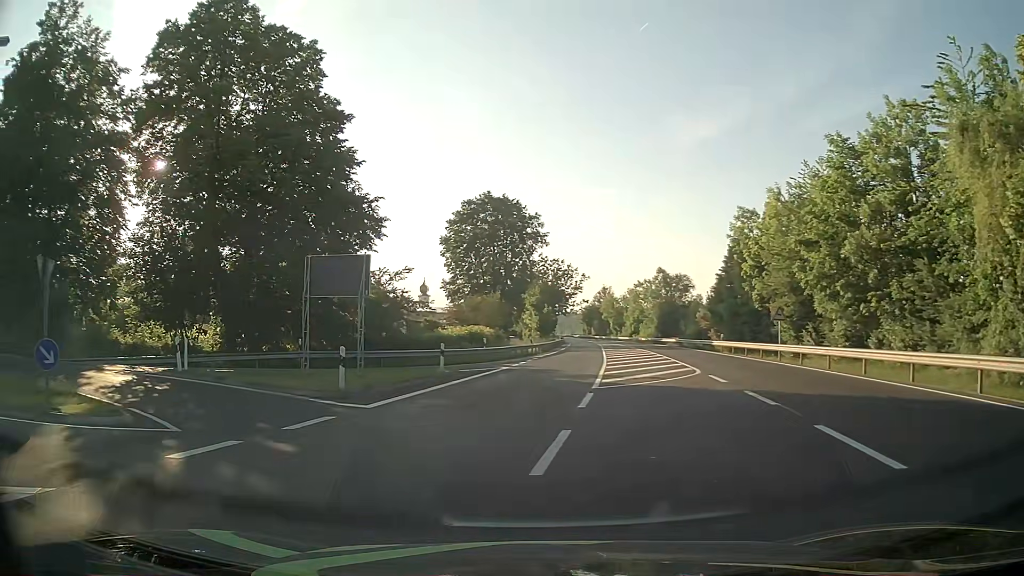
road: primary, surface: asphalt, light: Day
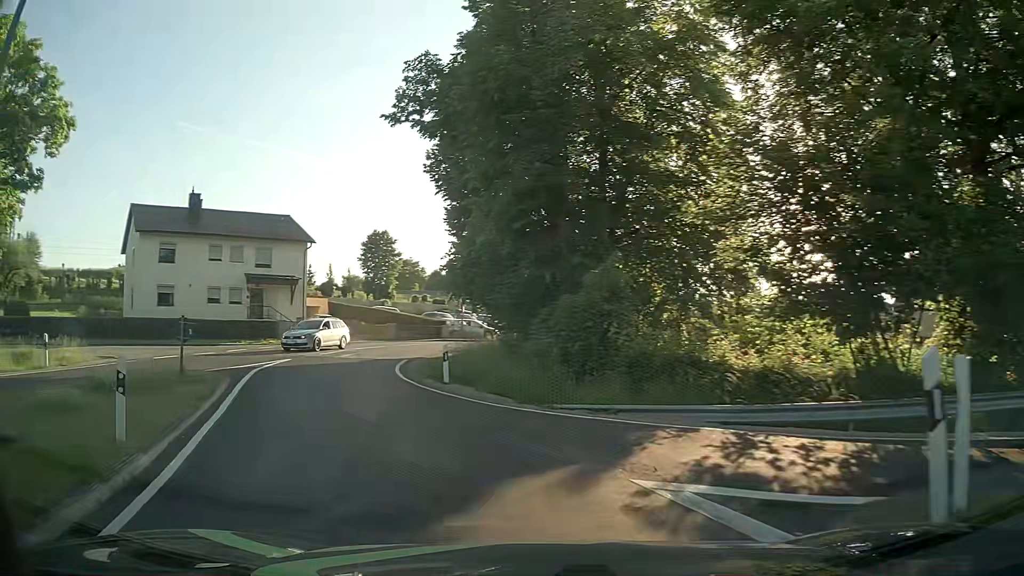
(-8.0, +16.0) m; -56°
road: unclassified
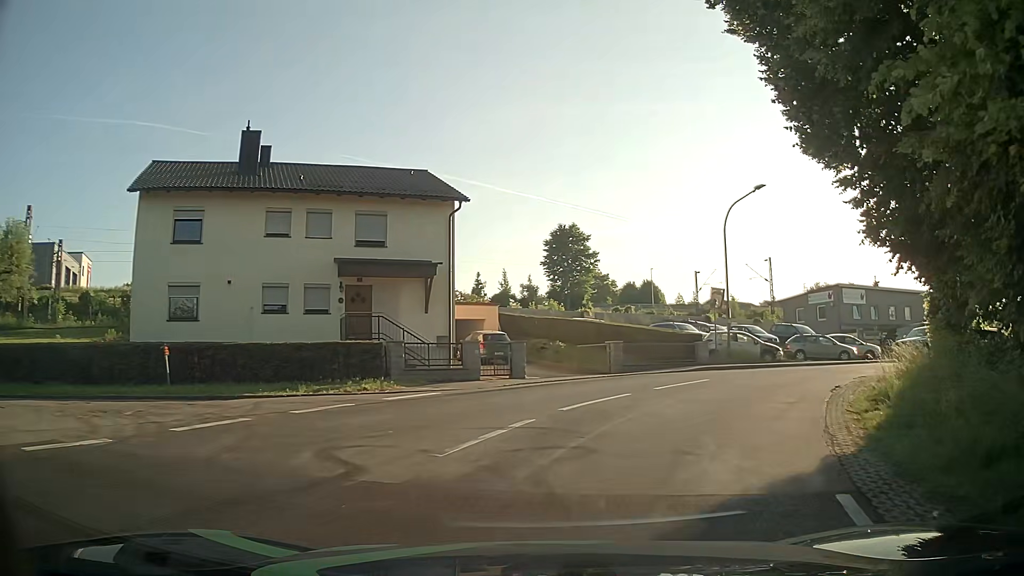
(-5.7, +20.2) m; -16°
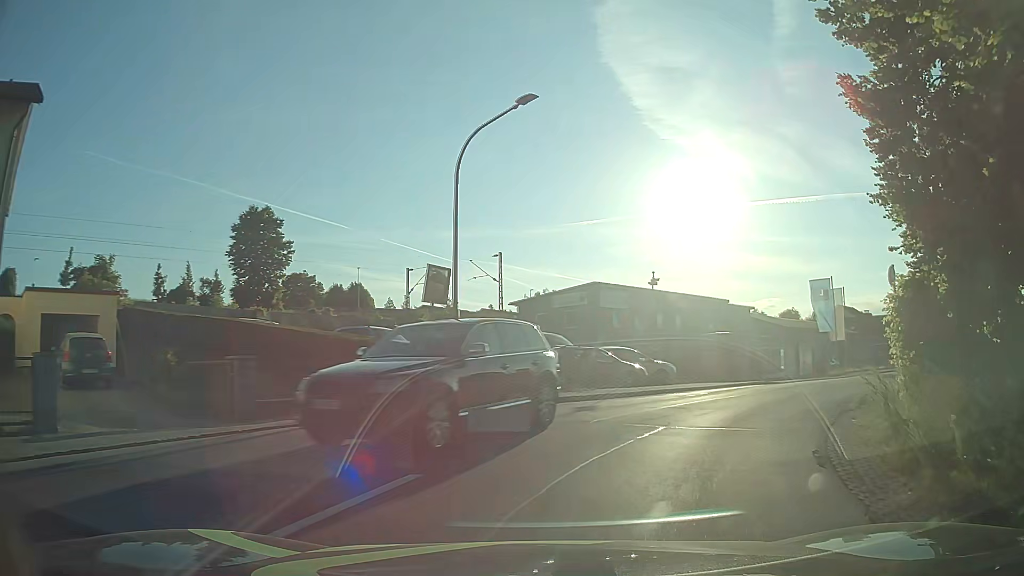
(+2.1, +11.8) m; +24°
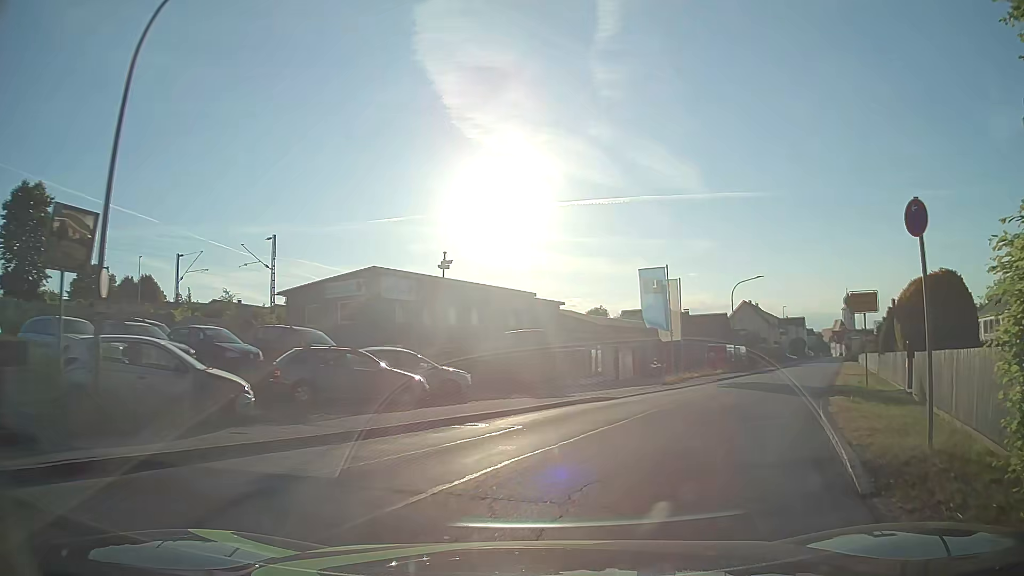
(+1.1, +7.7) m; +16°
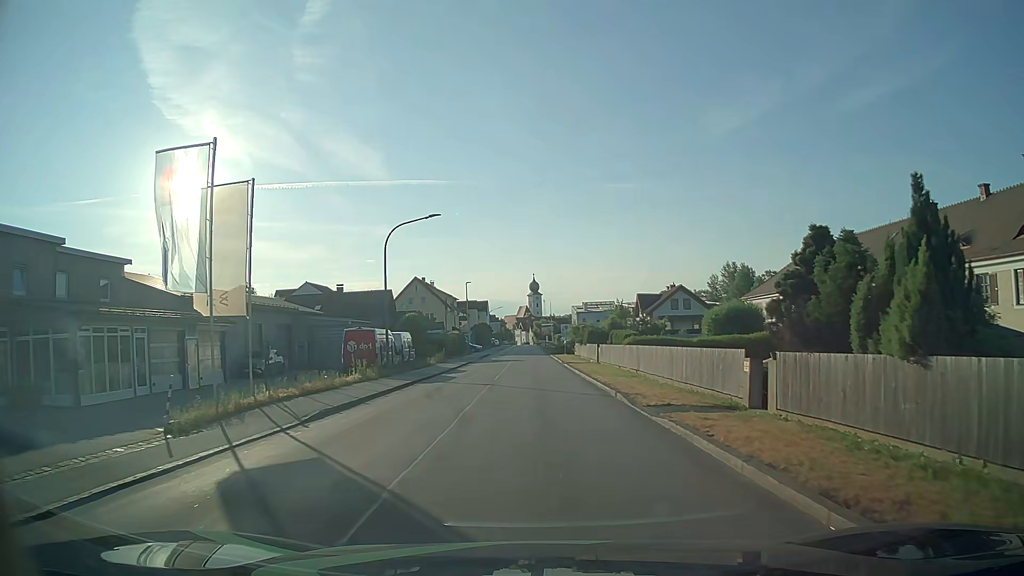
(+7.0, +21.5) m; +28°
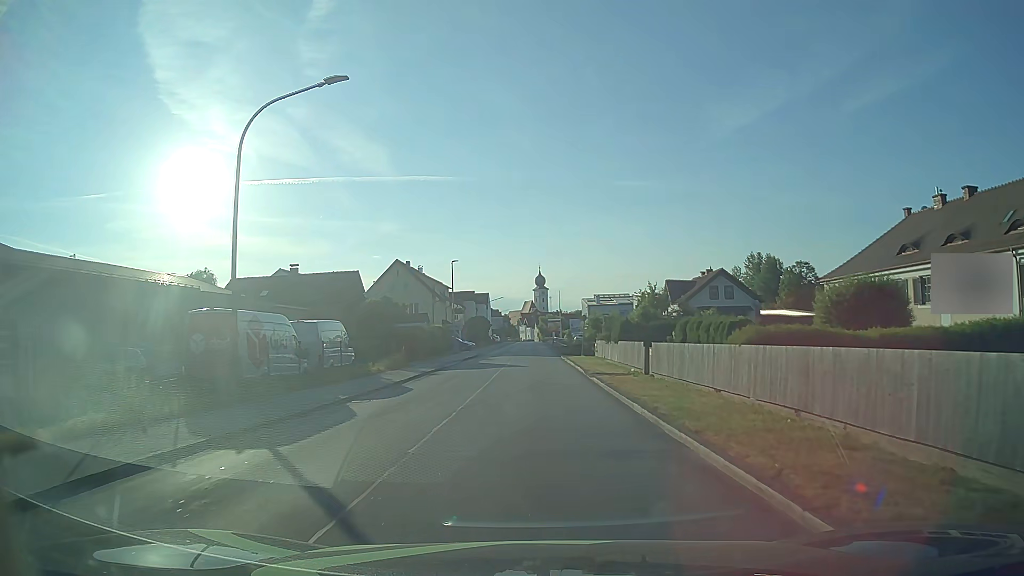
(0.0, +17.4) m; -1°
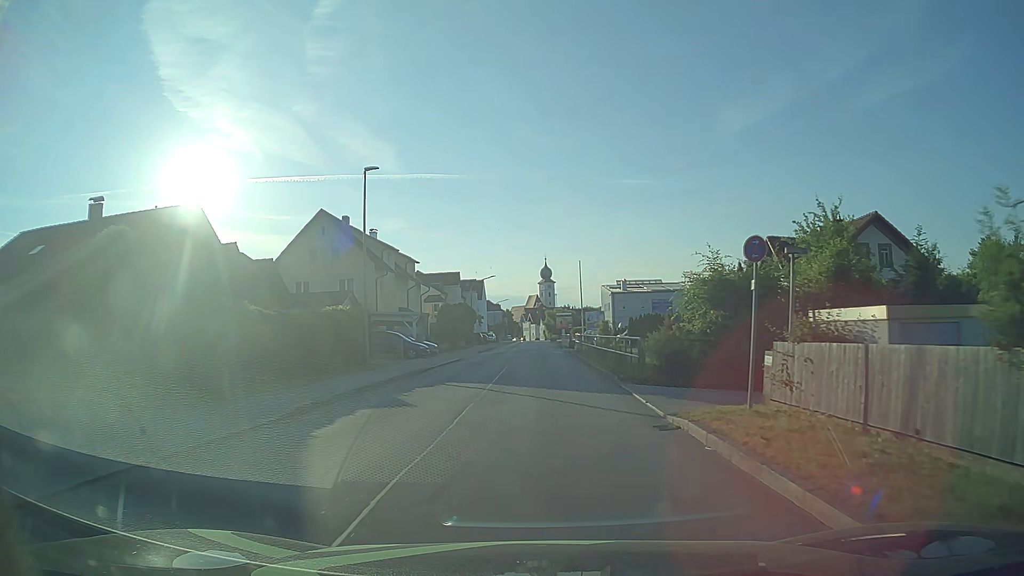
(-0.1, +32.4) m; 0°
(0, +10) (0, +20) (0, +30) (0, +40) (0, +50) (0, +60) (0, +70) (0, +80) (0, +90) (0, +100) m
